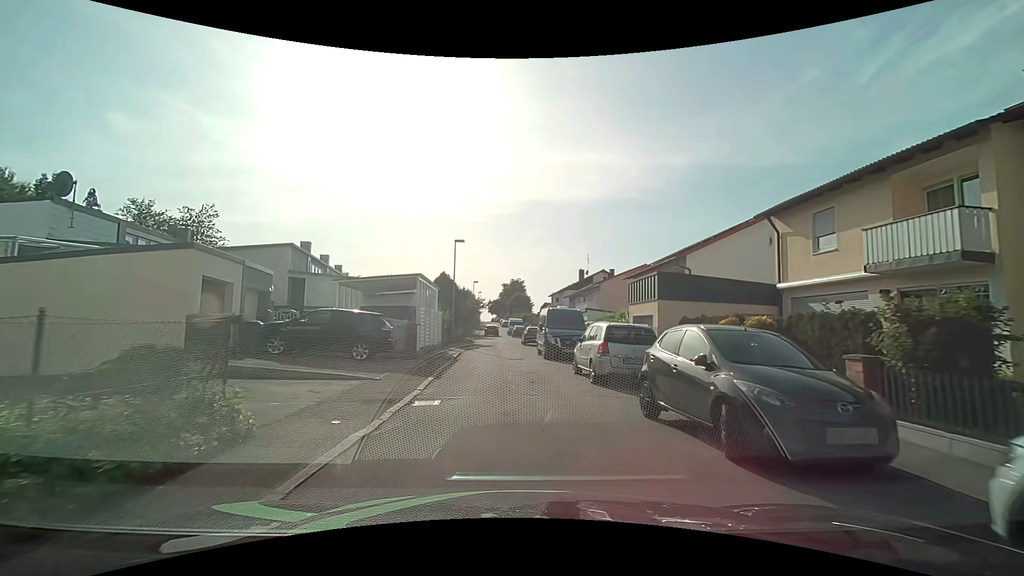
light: Day
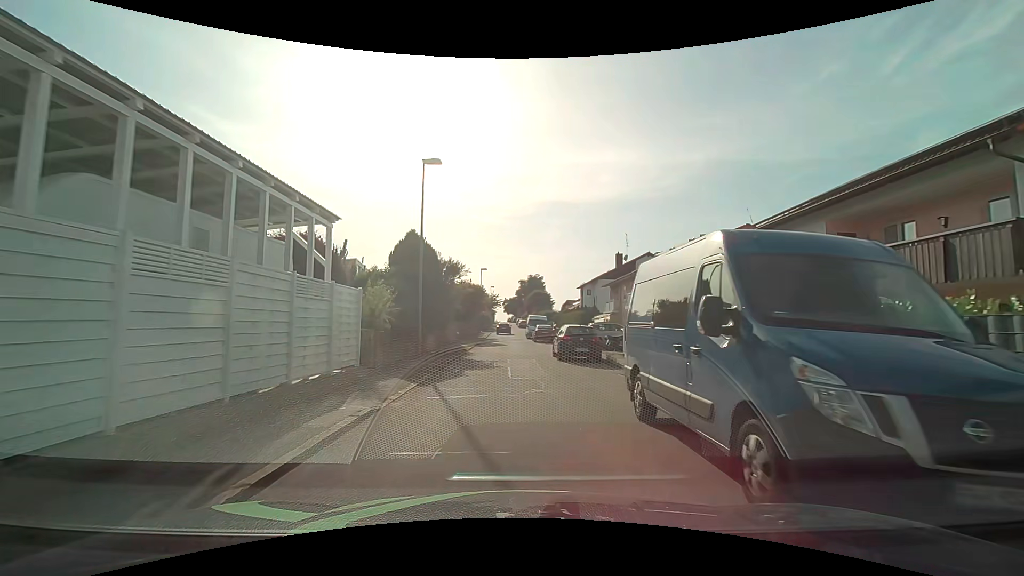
(-0.1, +19.0) m; -2°
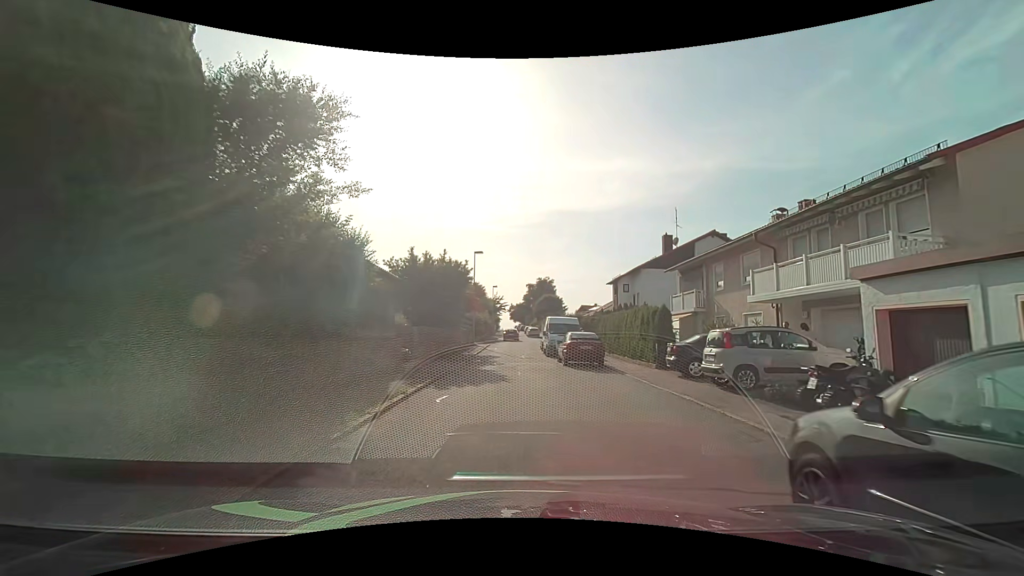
(0.0, +19.7) m; 0°
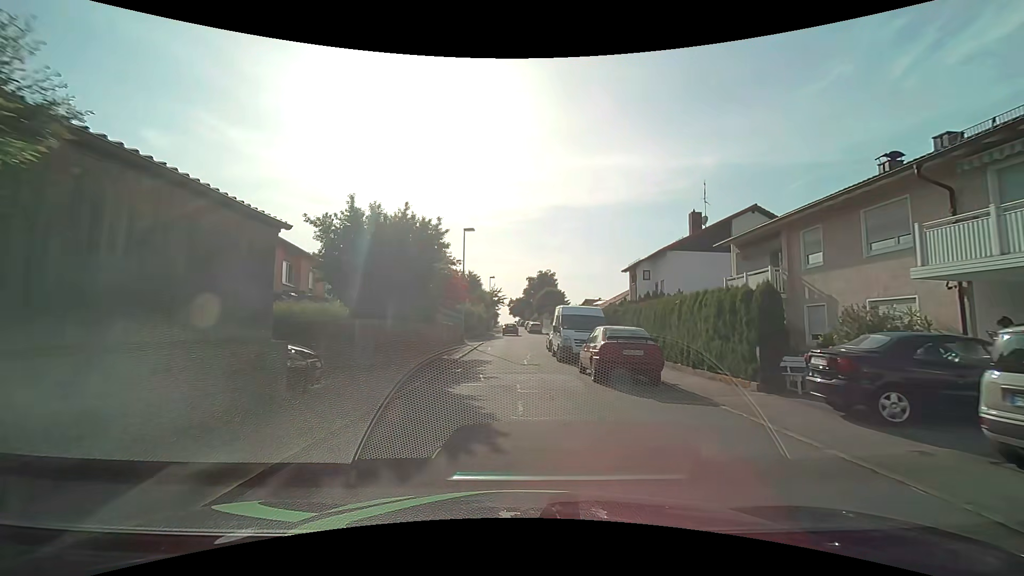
(0.0, +8.2) m; 0°
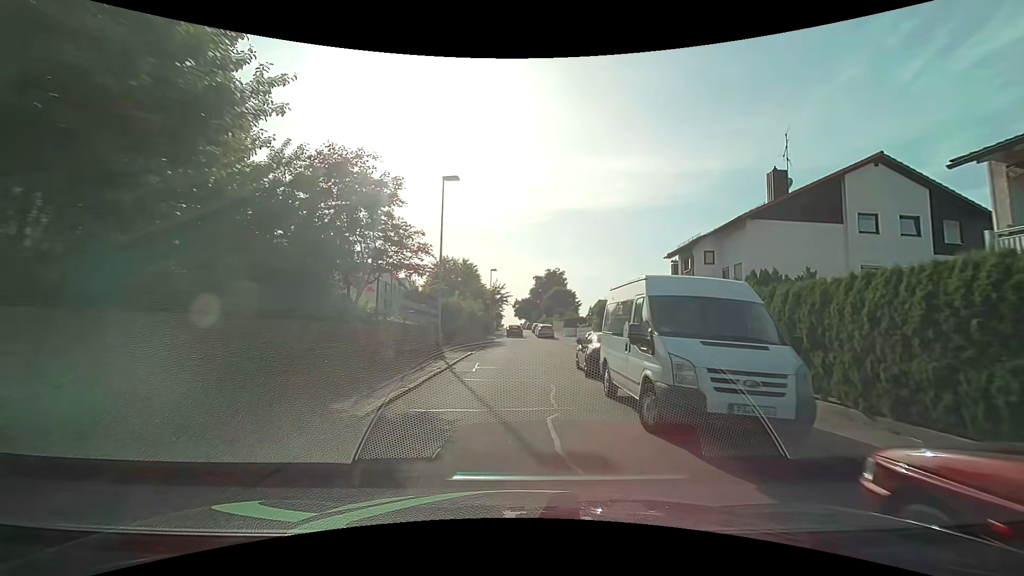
(-0.1, +12.7) m; 0°
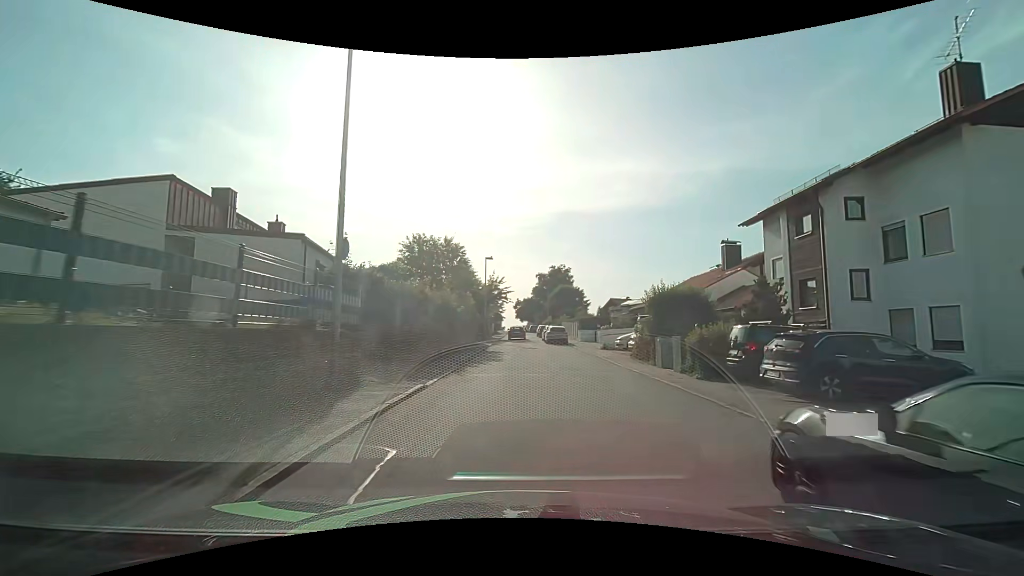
(0.0, +12.8) m; 0°
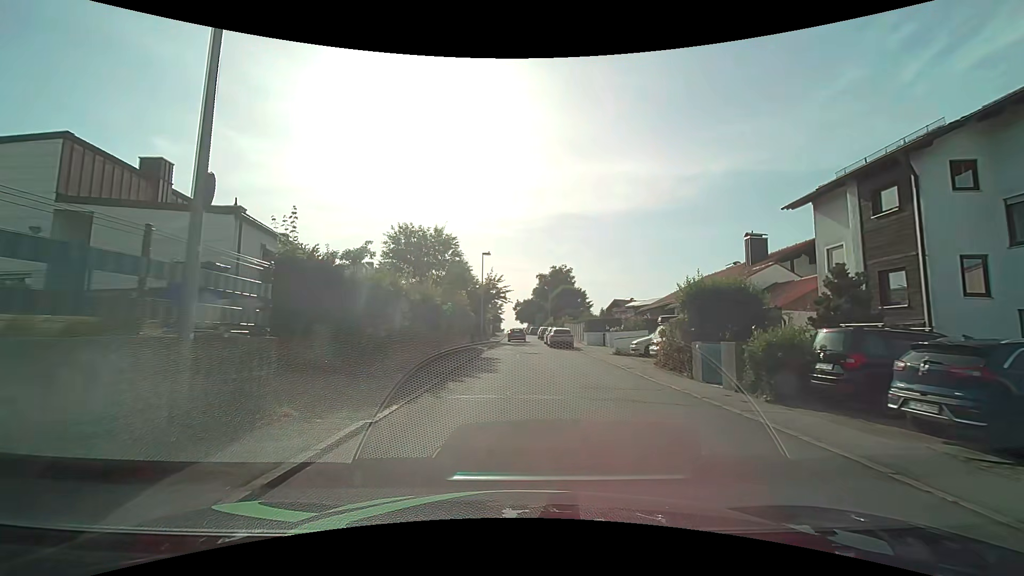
(0.0, +4.3) m; -1°
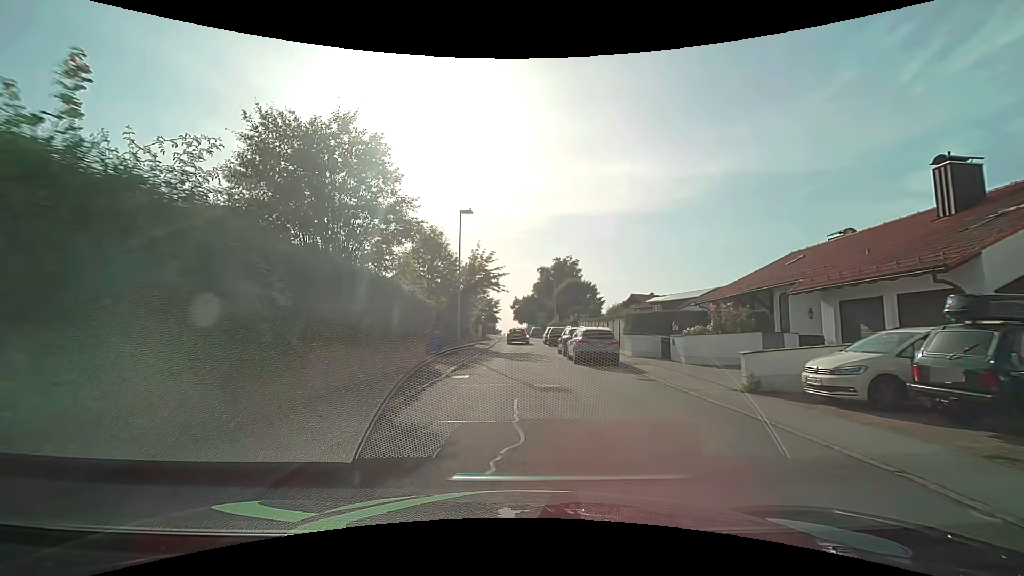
(+0.1, +16.7) m; 0°
(0, +10) (0, +20) (0, +30) (0, +40) (+1, +50) (+4, +60) (-4, +65) (-13, +68) (-23, +70) (-33, +72) m
